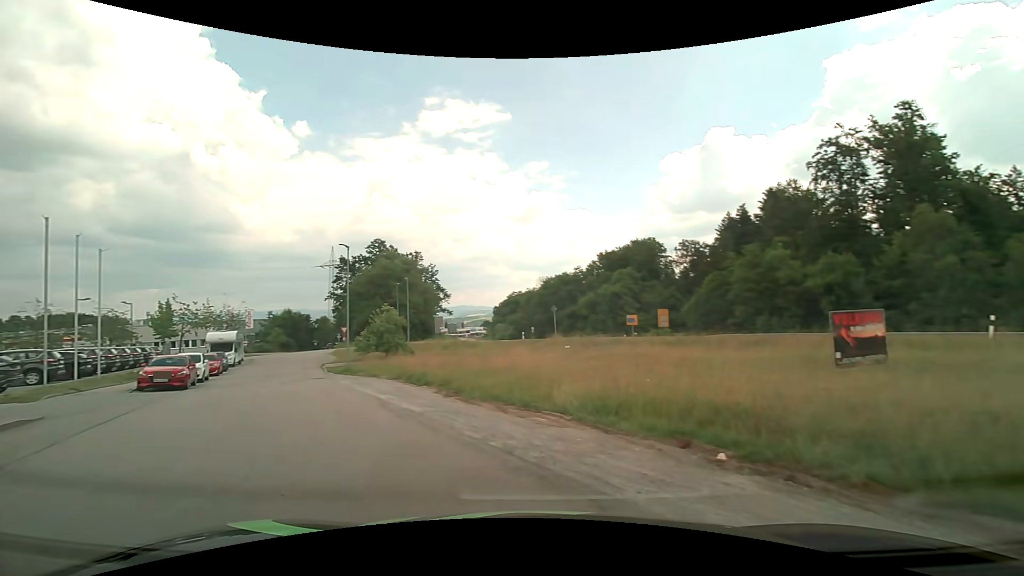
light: Day
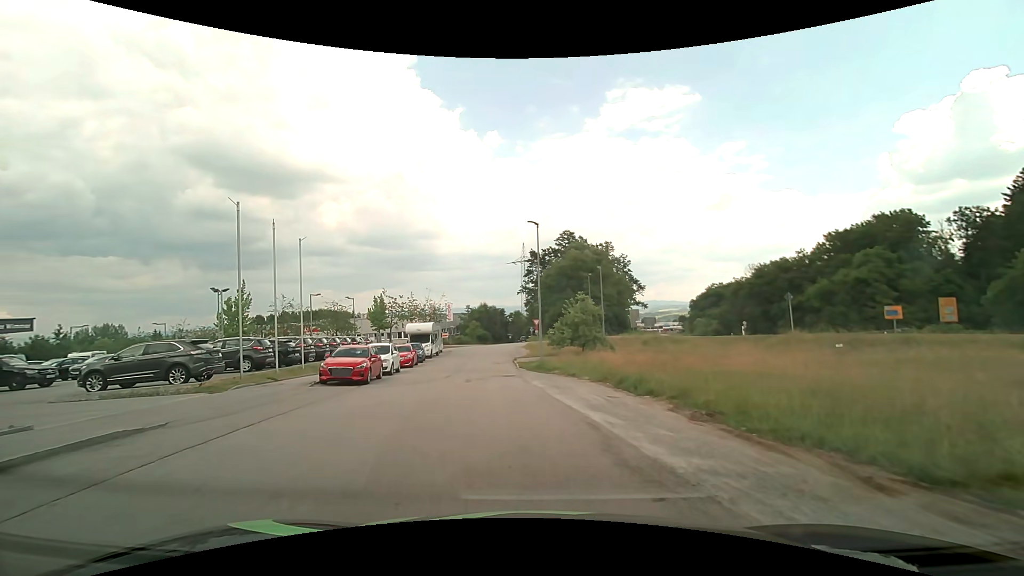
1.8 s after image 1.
(-1.5, +5.8) m; -22°
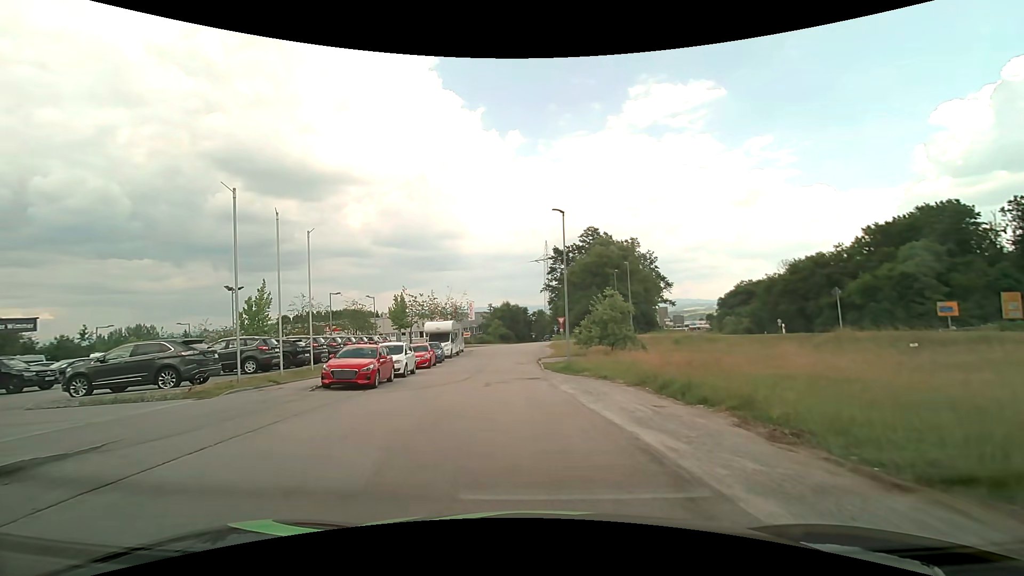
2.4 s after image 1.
(0.0, +2.2) m; -2°
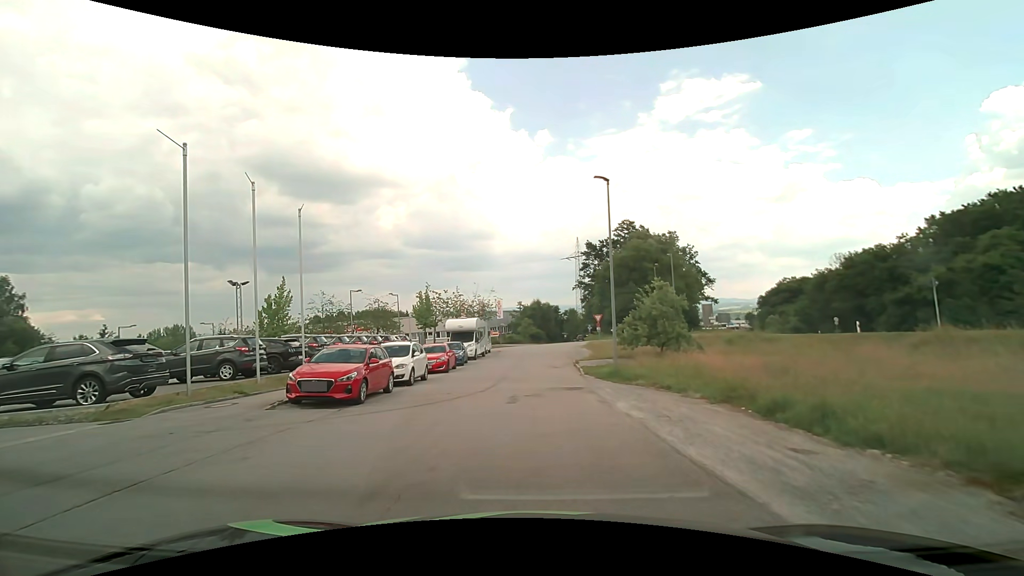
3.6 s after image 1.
(-0.2, +4.7) m; -4°
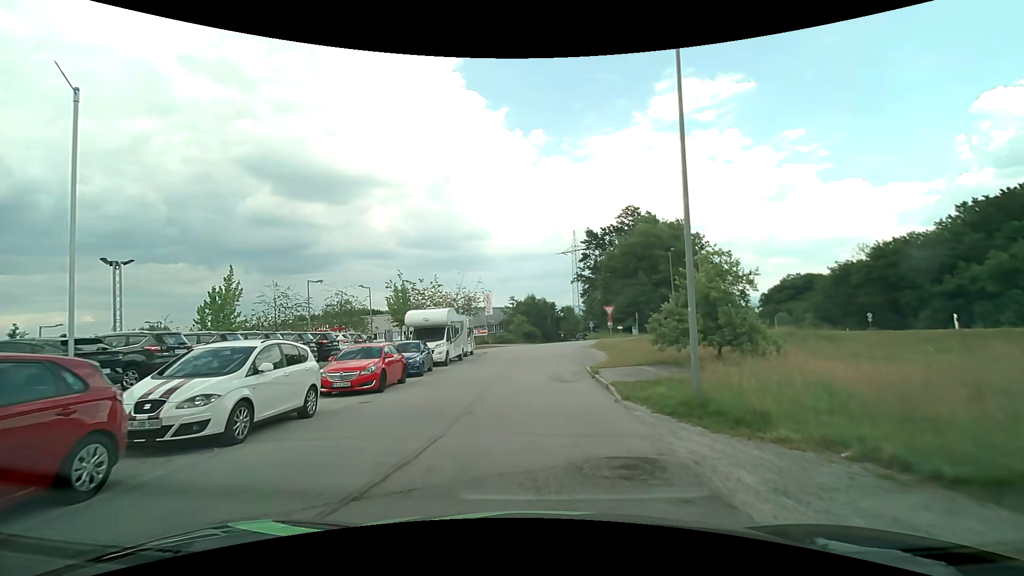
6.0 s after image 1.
(0.0, +10.2) m; 0°
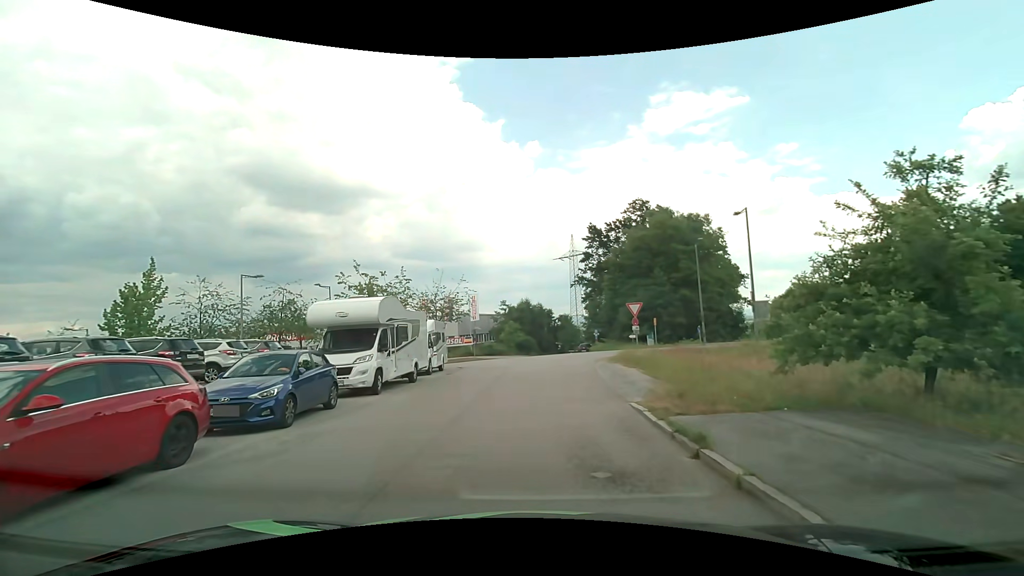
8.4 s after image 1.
(+0.1, +11.0) m; +1°
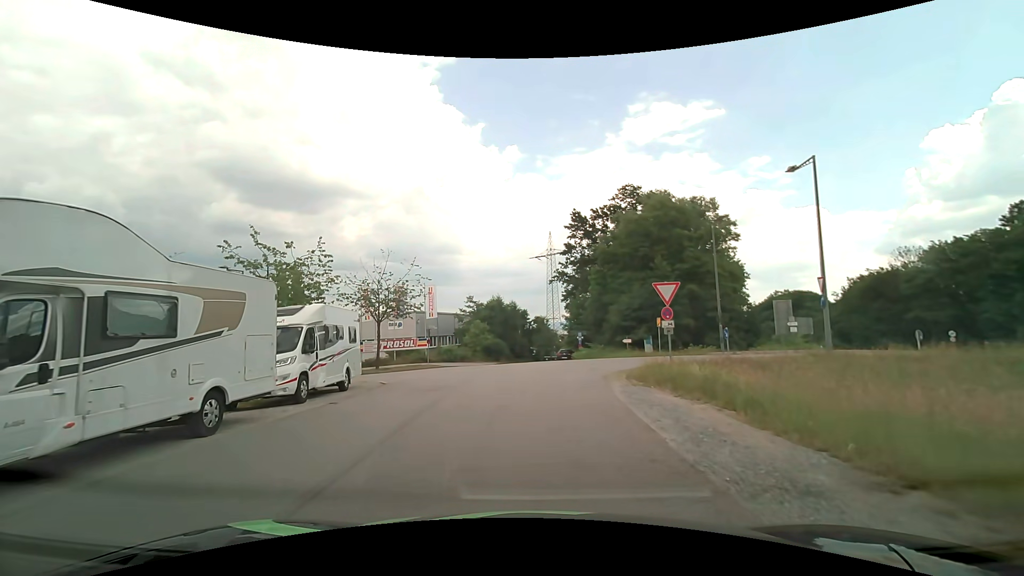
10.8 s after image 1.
(+0.2, +10.8) m; +2°
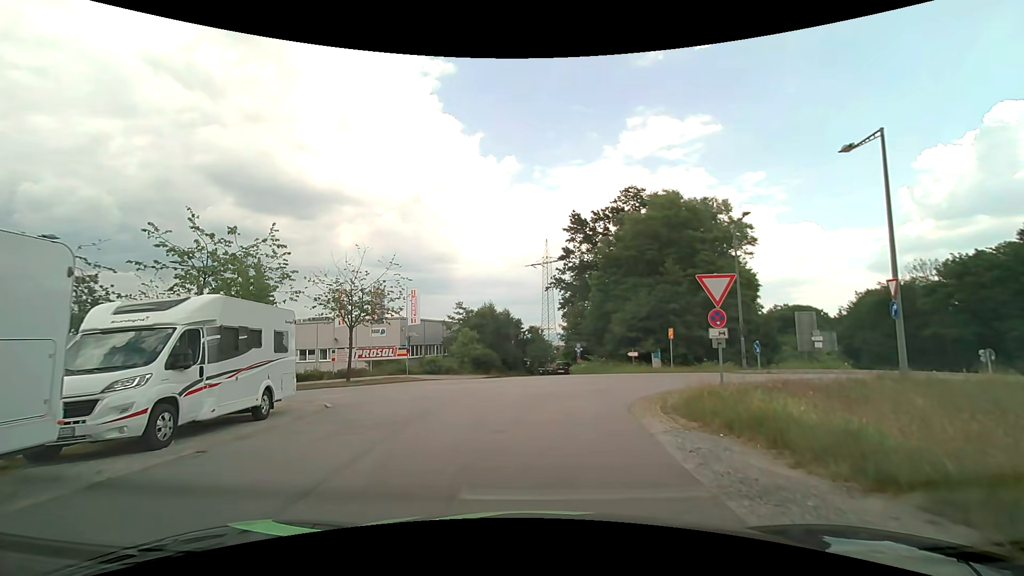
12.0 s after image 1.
(0.0, +4.6) m; 0°
